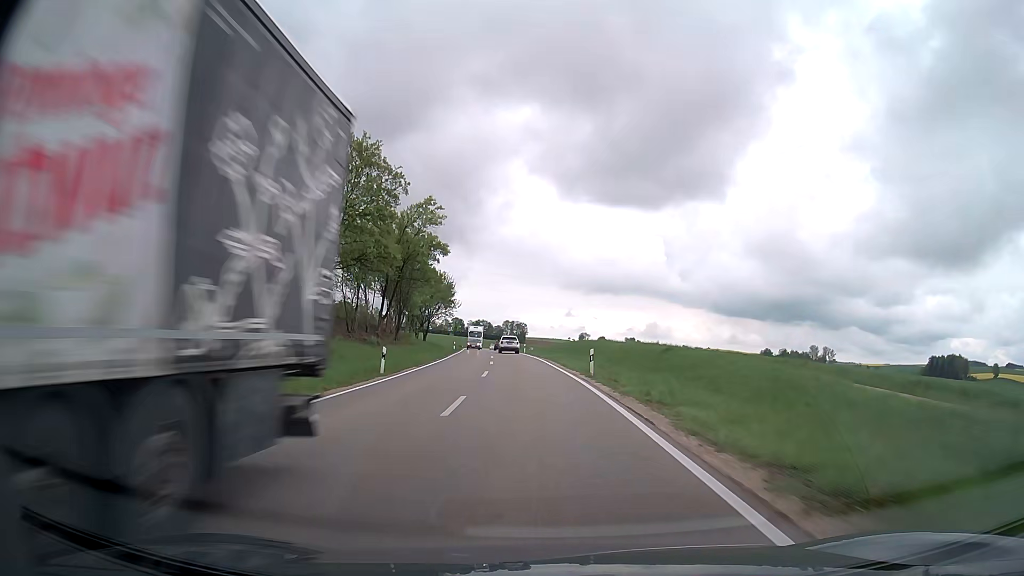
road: secondary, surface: asphalt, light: Day
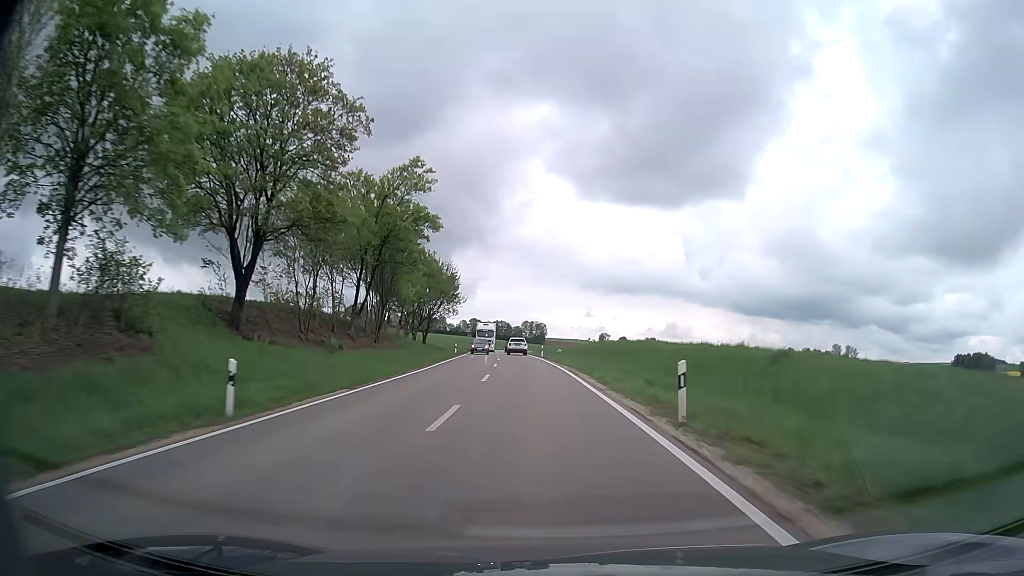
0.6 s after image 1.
(-0.2, +14.0) m; -1°
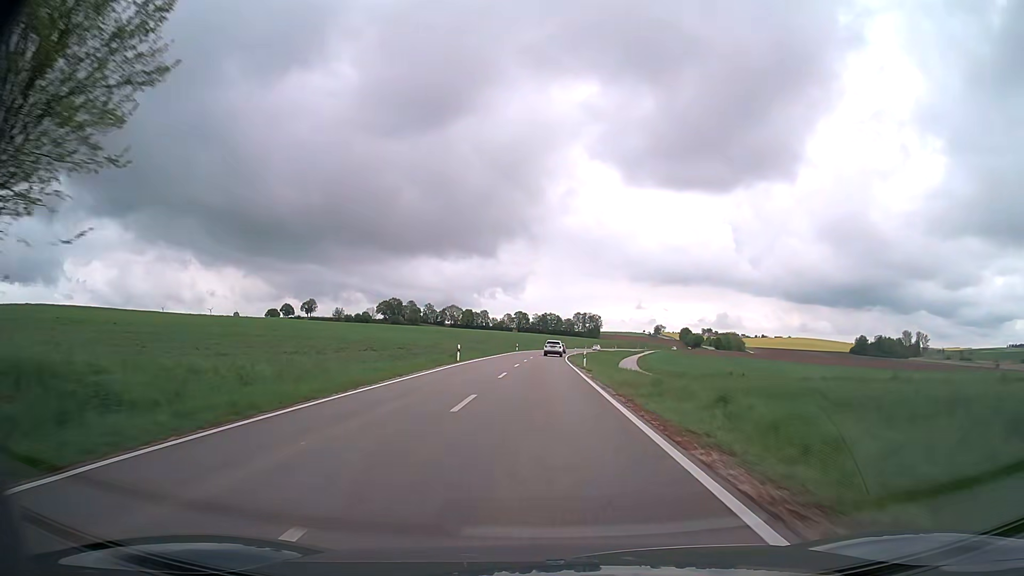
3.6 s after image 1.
(-3.5, +69.8) m; -4°
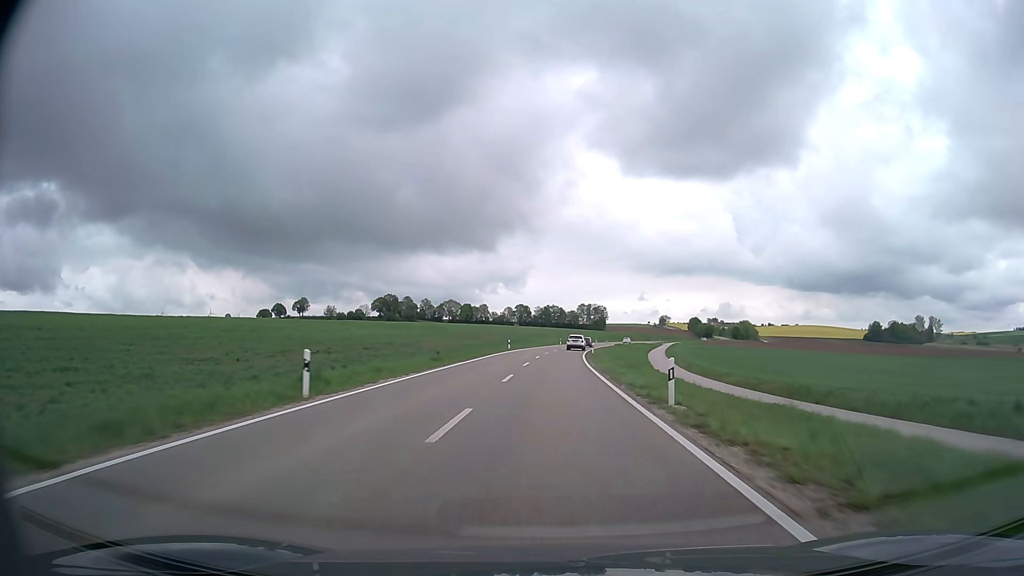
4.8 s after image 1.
(-0.2, +28.2) m; 0°
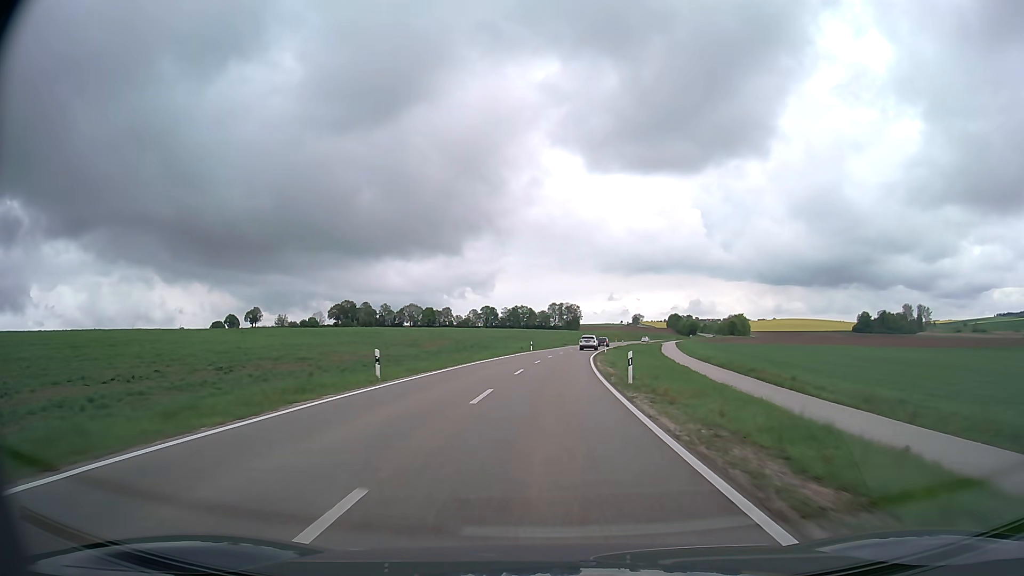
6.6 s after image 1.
(+0.7, +43.0) m; +2°
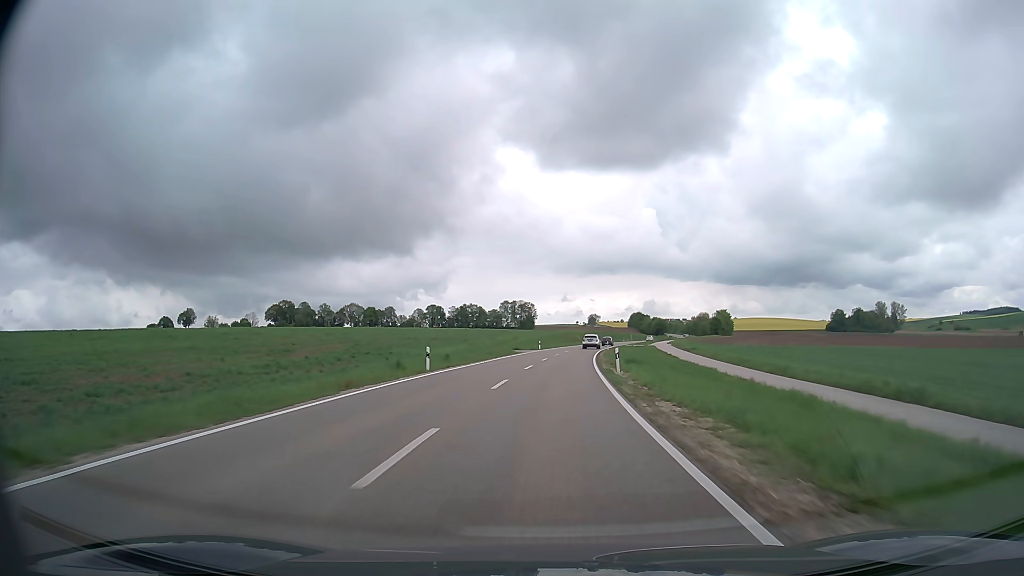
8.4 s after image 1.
(+1.3, +44.0) m; +4°
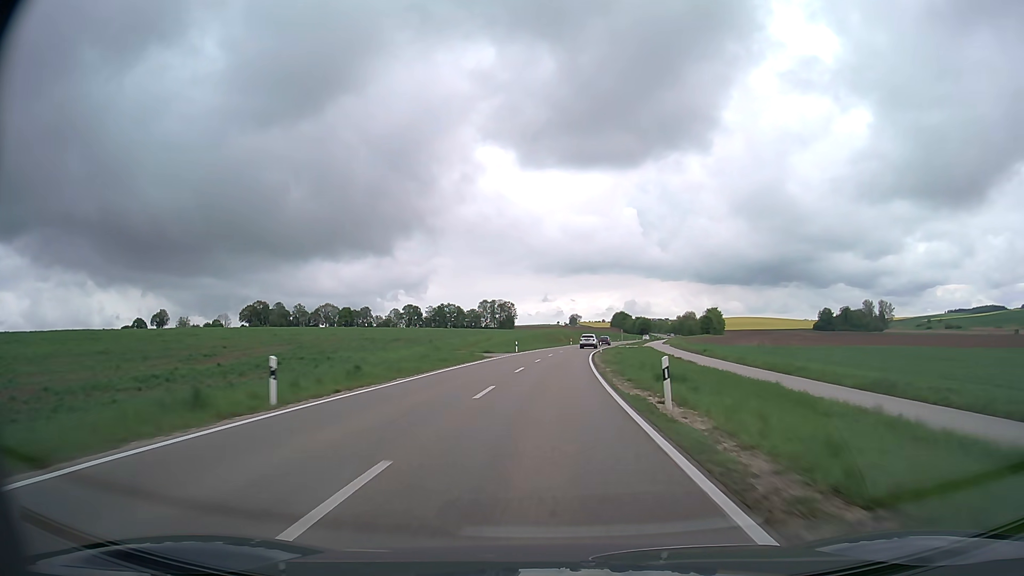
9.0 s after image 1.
(+0.2, +14.9) m; +2°
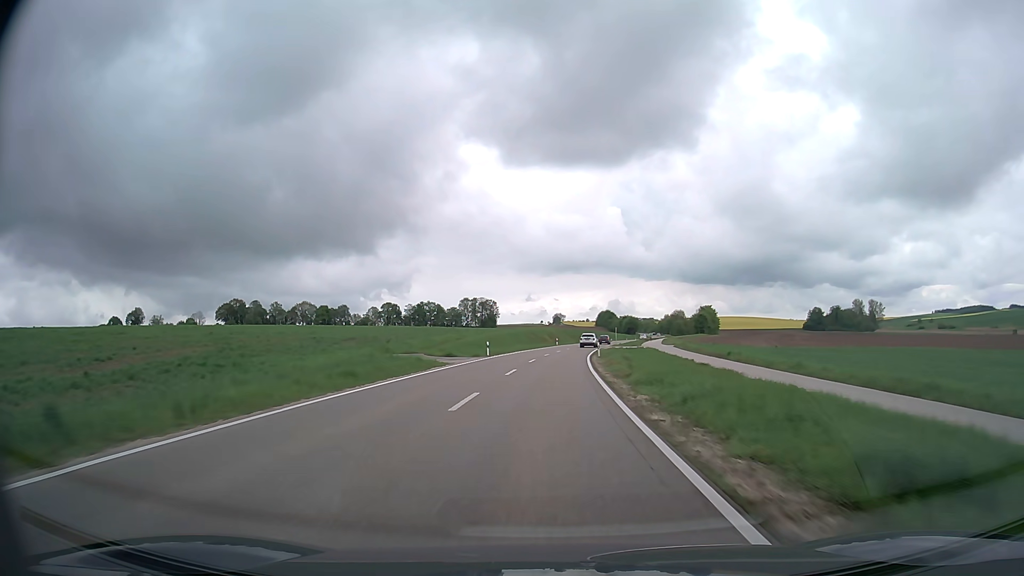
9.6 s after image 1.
(+0.2, +15.0) m; +1°
(0, +10) (0, +20) (+1, +30) (+1, +40) (+2, +50) (+2, +60) (+3, +70) (+5, +80) (+6, +90) (+7, +100) m
